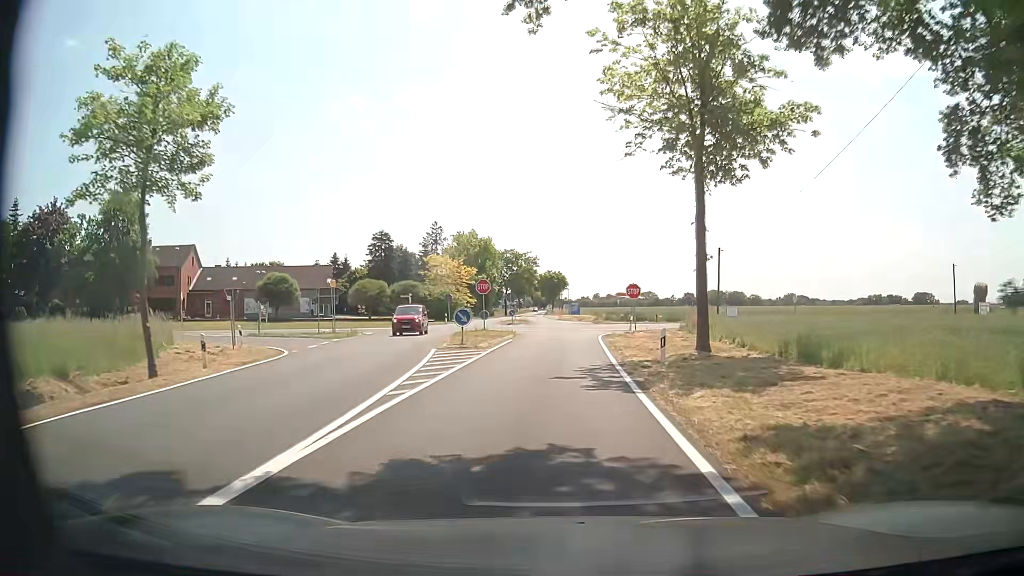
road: tertiary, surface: asphalt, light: Day
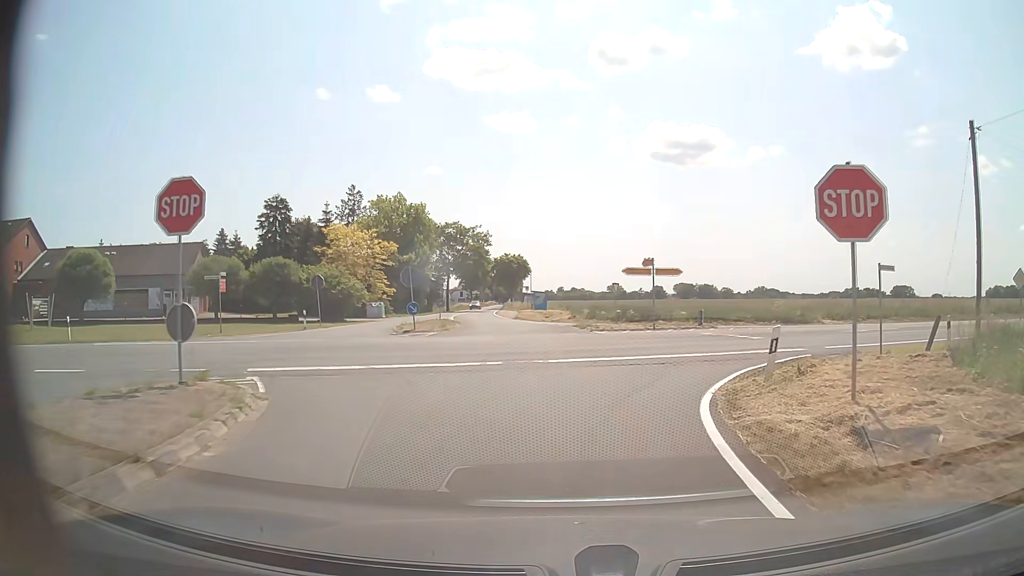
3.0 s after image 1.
(+0.8, +32.1) m; +4°
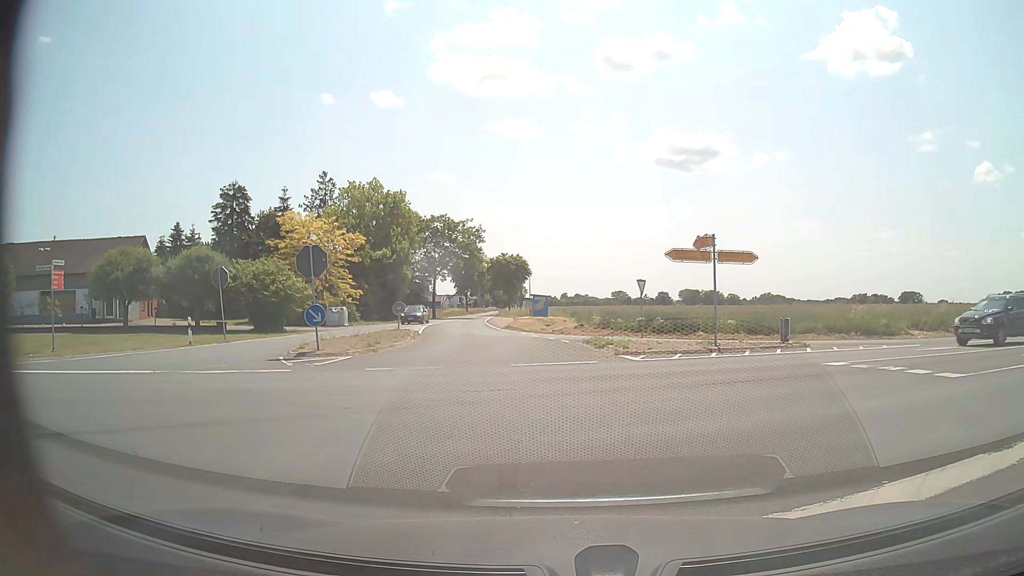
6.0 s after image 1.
(+0.1, +12.1) m; -1°
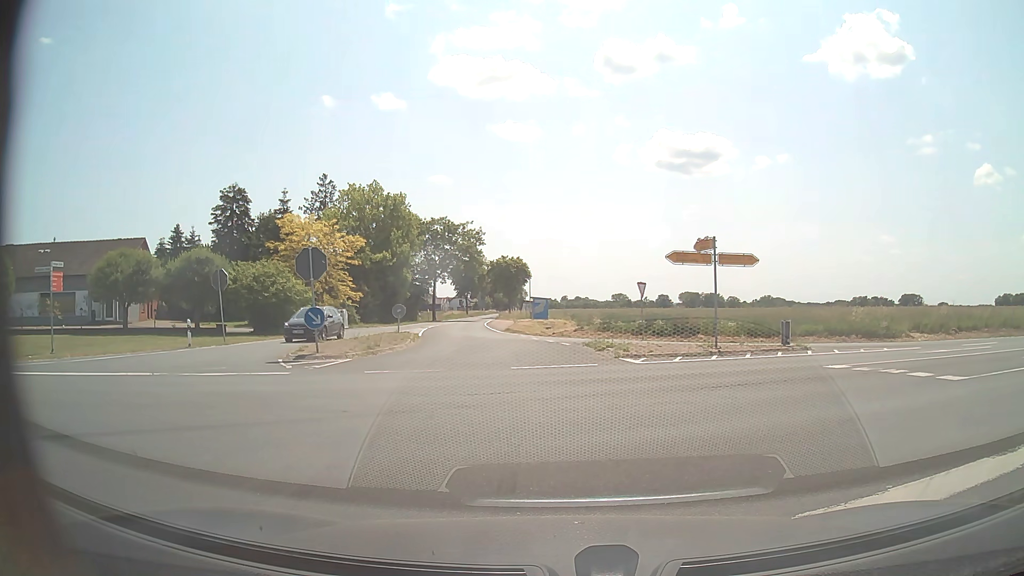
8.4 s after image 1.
(0.0, +0.1) m; 0°
(0, +10) (0, +20) (-1, +30) (-3, +40) (-5, +50) (-6, +60) (-7, +69) (-8, +79) (-9, +89) (-9, +99) m
